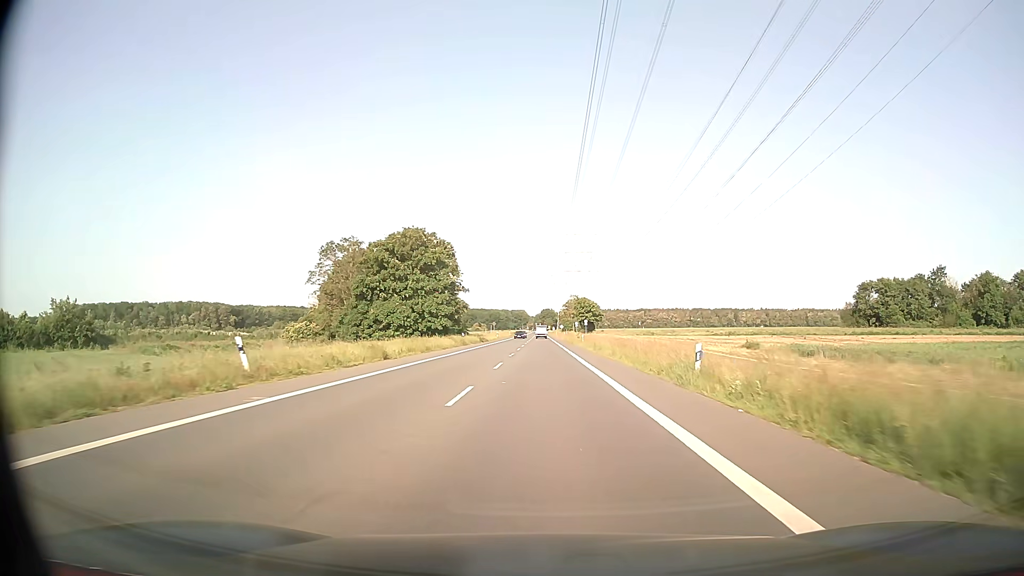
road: secondary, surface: asphalt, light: Day
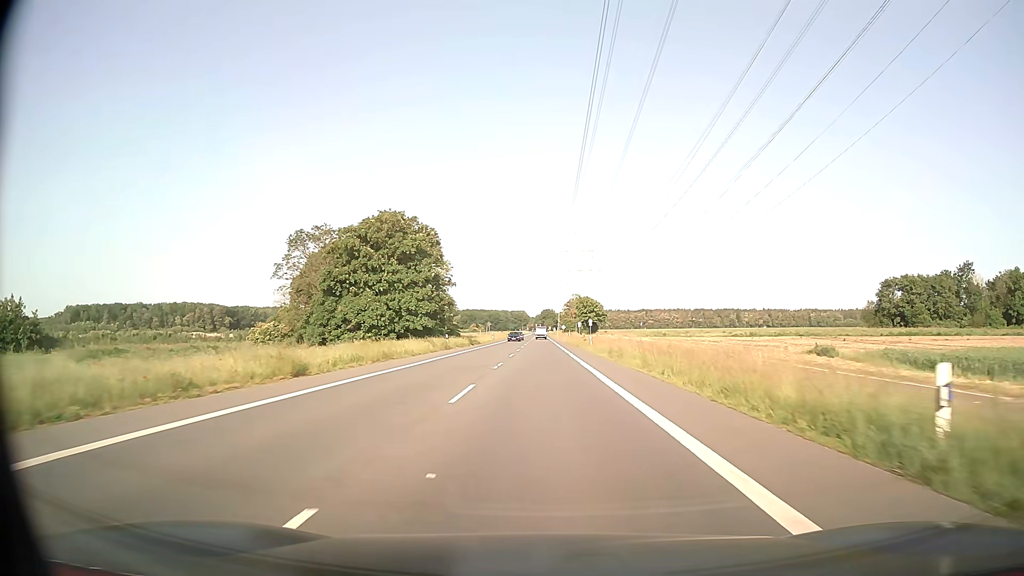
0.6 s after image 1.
(0.0, +11.2) m; 0°
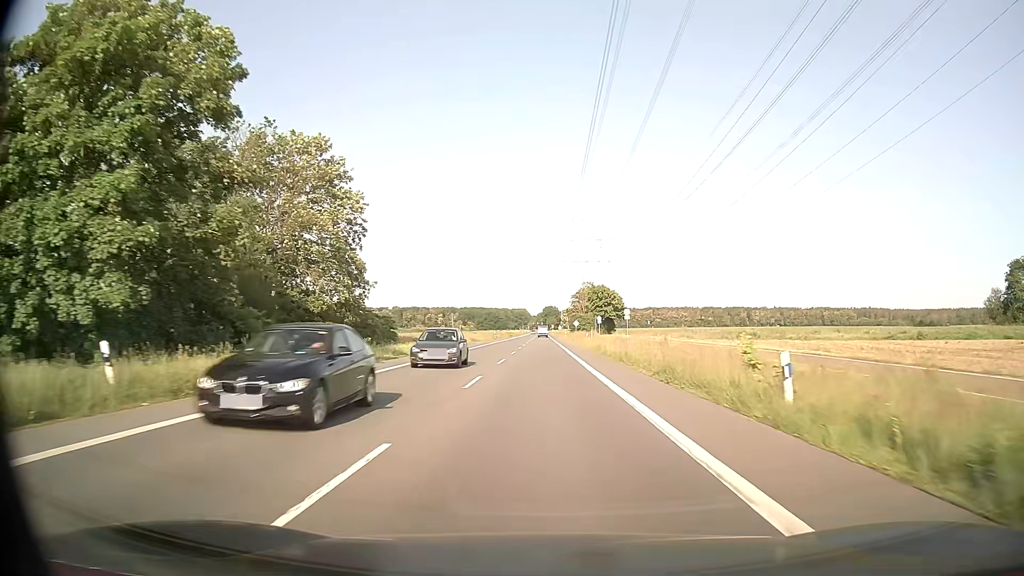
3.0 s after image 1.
(-0.1, +45.2) m; 0°
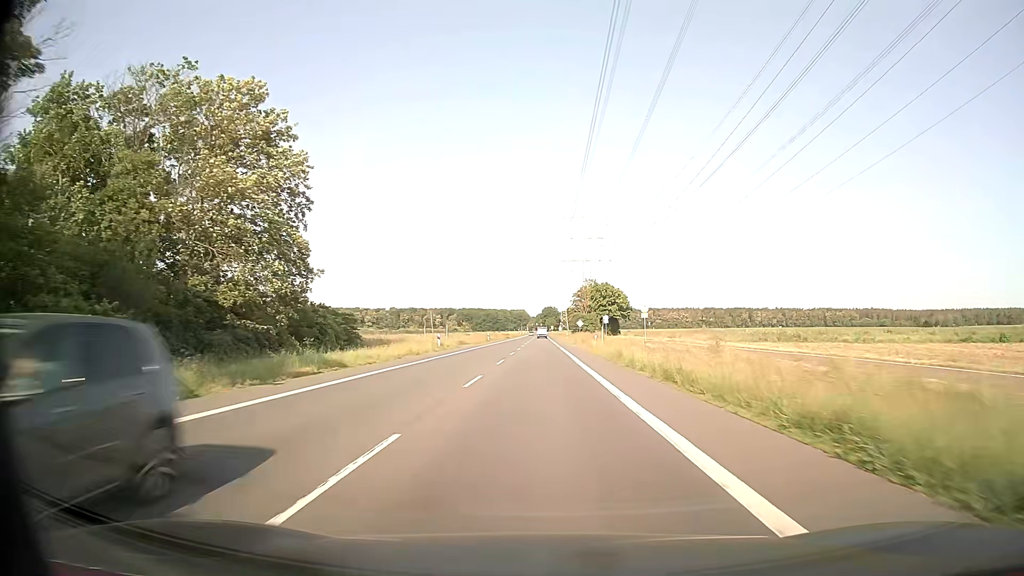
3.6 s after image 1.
(0.0, +11.4) m; 0°
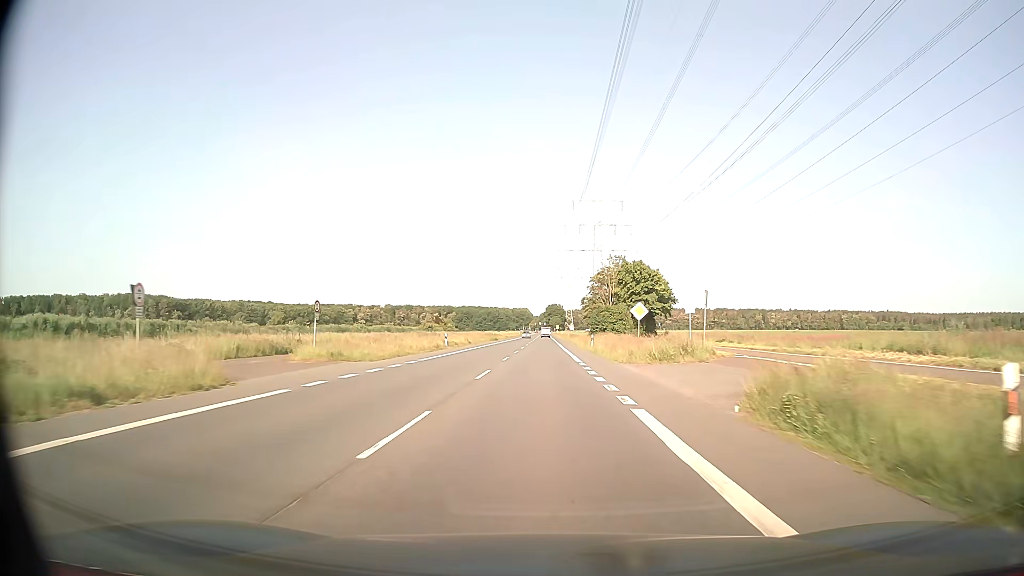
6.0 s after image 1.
(-0.1, +45.8) m; 0°
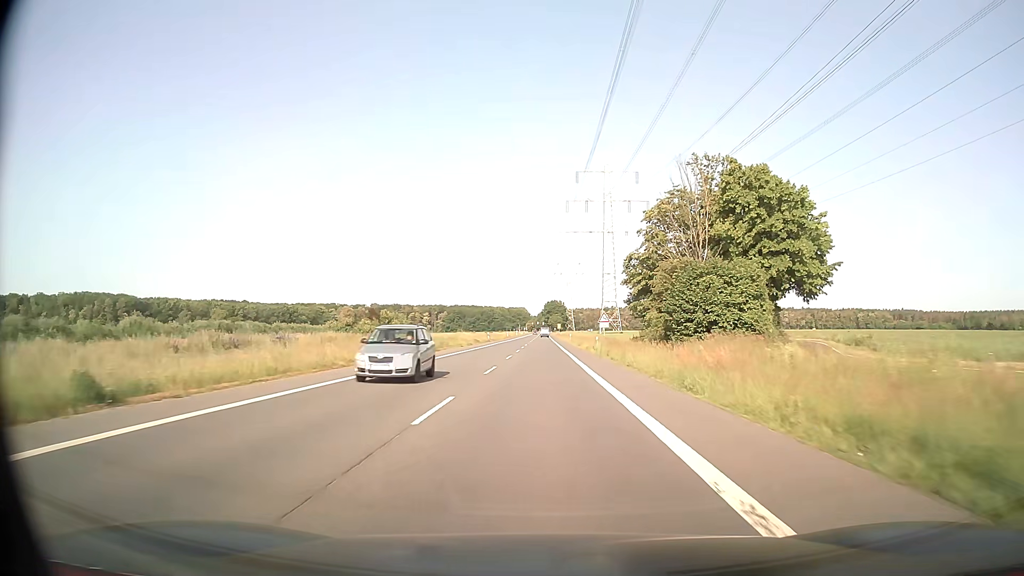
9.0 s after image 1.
(-0.1, +57.7) m; 0°
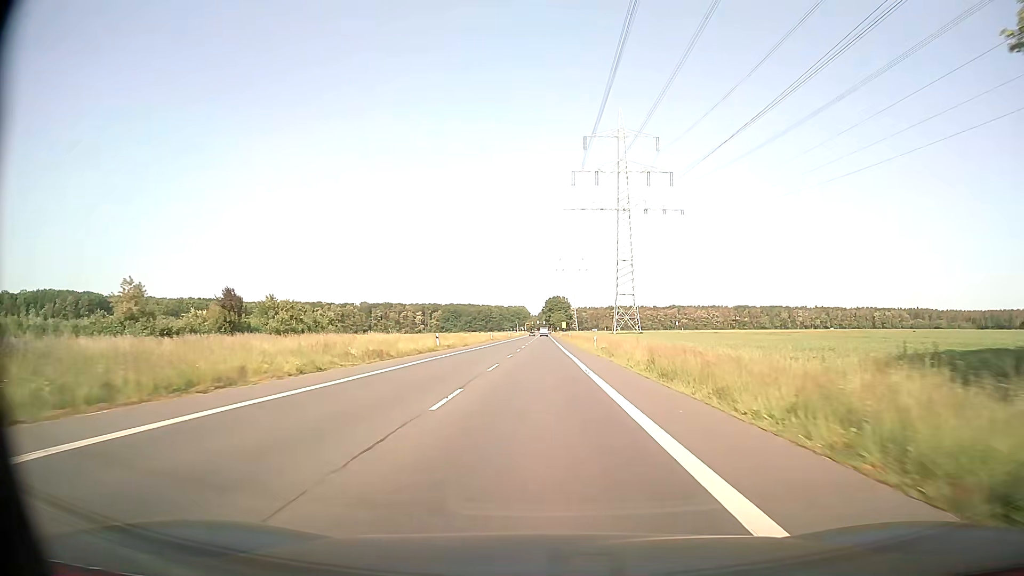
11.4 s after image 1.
(-0.1, +46.5) m; 0°
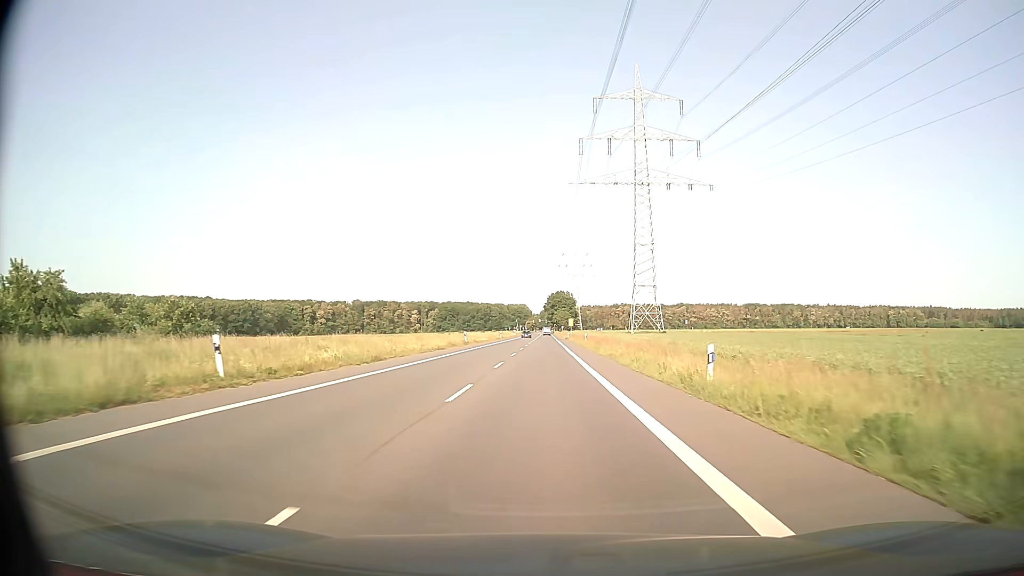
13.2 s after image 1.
(-0.1, +34.9) m; 0°
(0, +10) (0, +20) (0, +30) (0, +40) (0, +50) (0, +60) (0, +70) (0, +80) (0, +90) (0, +100) m
